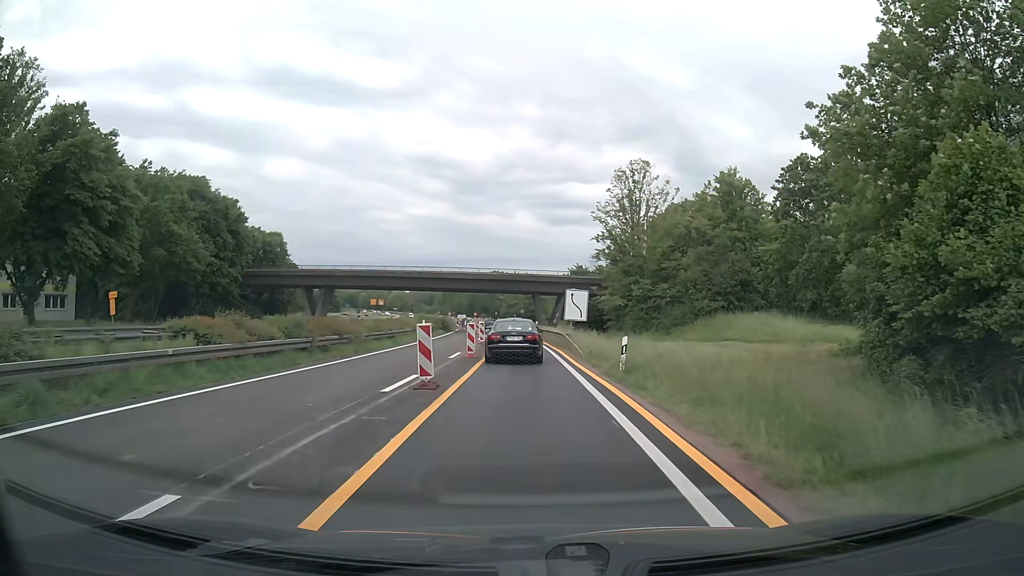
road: trunk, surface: asphalt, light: Day
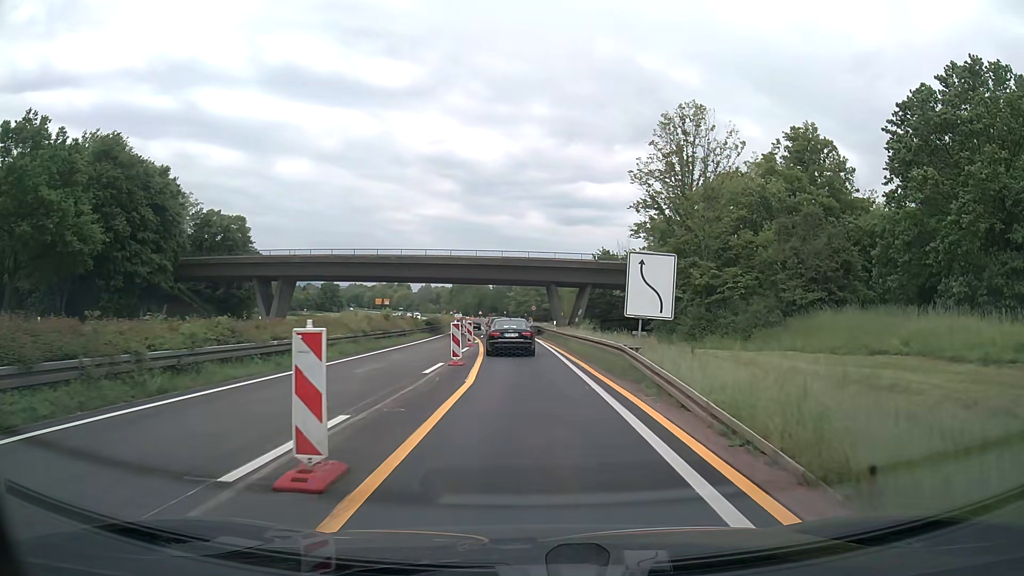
(-0.2, +19.7) m; -1°
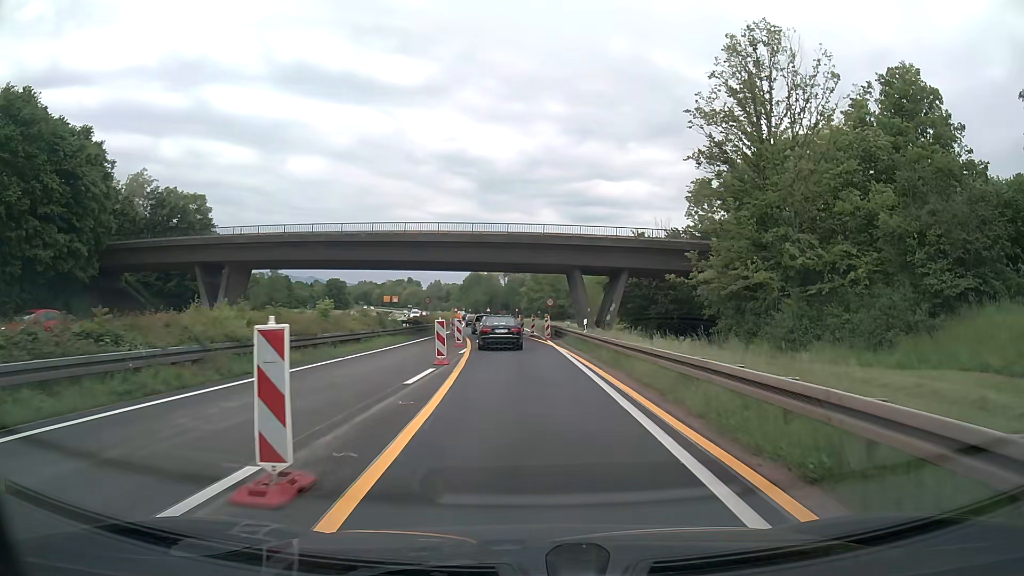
(-0.1, +15.5) m; -1°
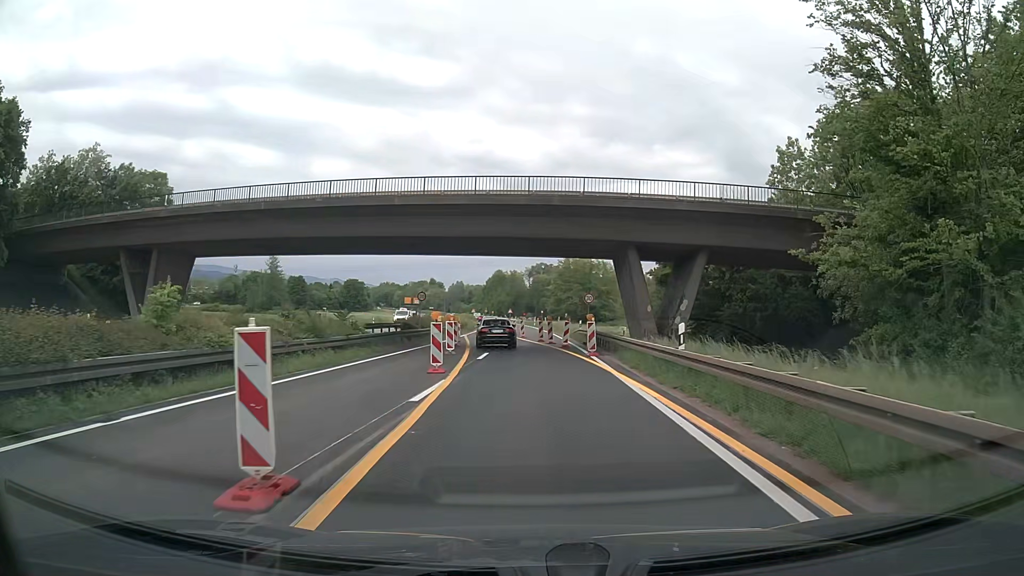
(-0.2, +14.8) m; -2°
